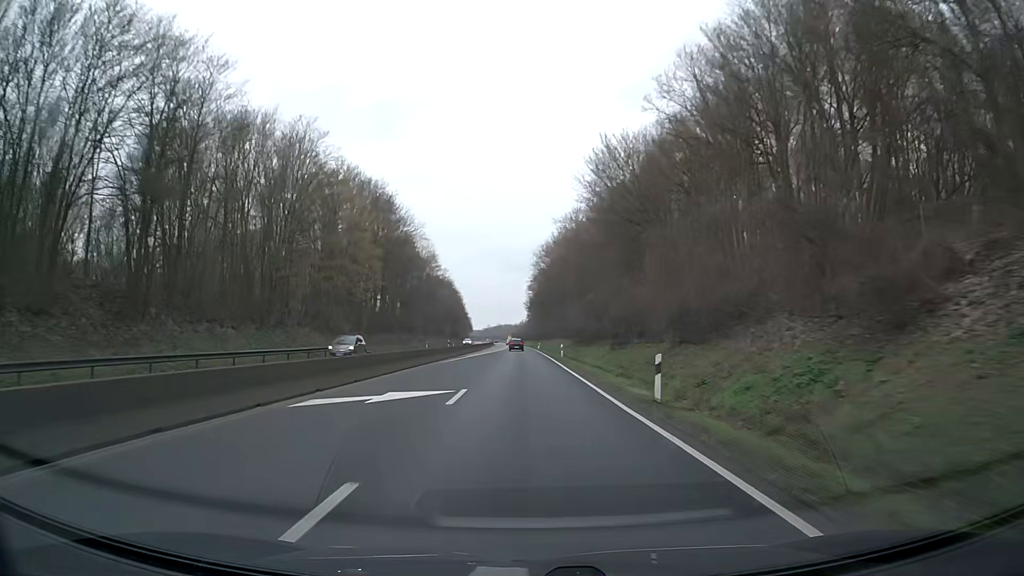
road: trunk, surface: asphalt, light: Day
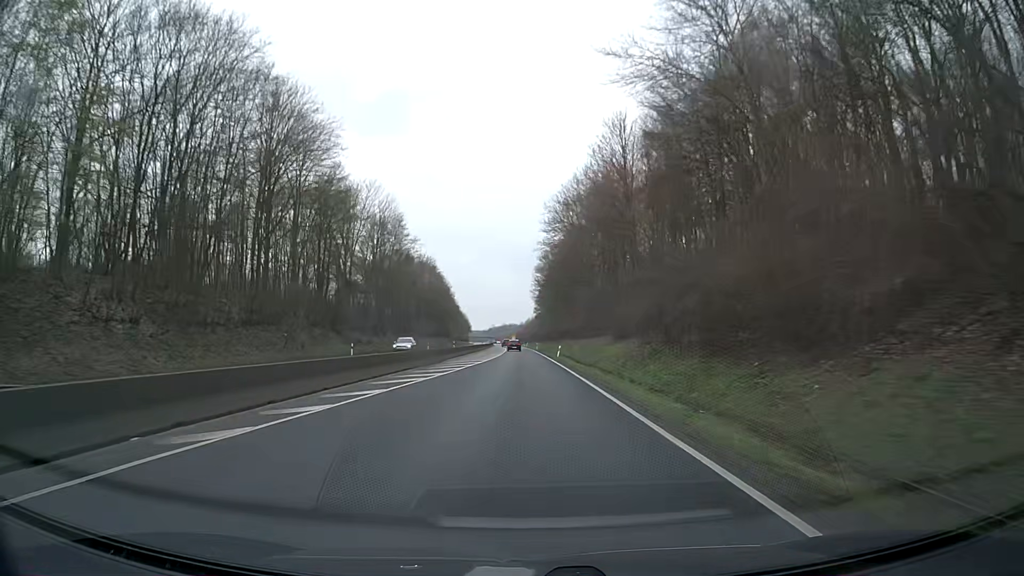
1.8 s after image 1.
(+0.2, +47.5) m; 0°
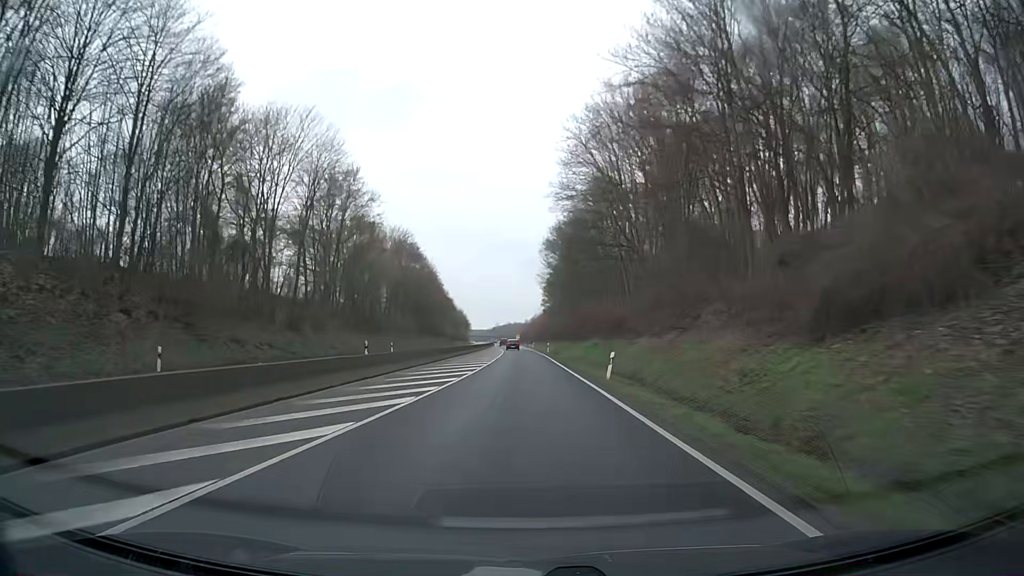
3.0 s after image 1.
(-0.1, +31.7) m; -1°
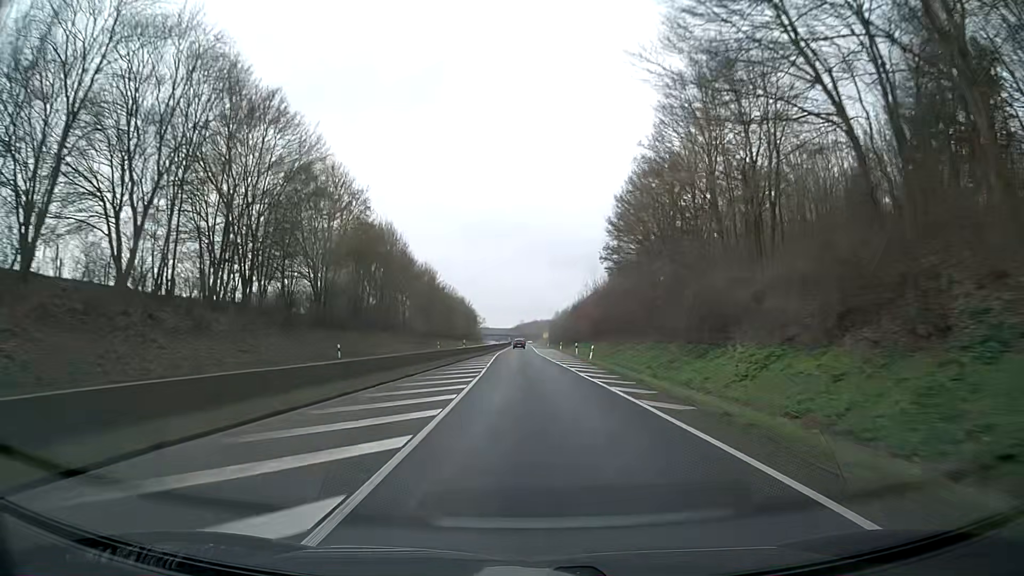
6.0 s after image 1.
(-1.1, +79.2) m; -2°
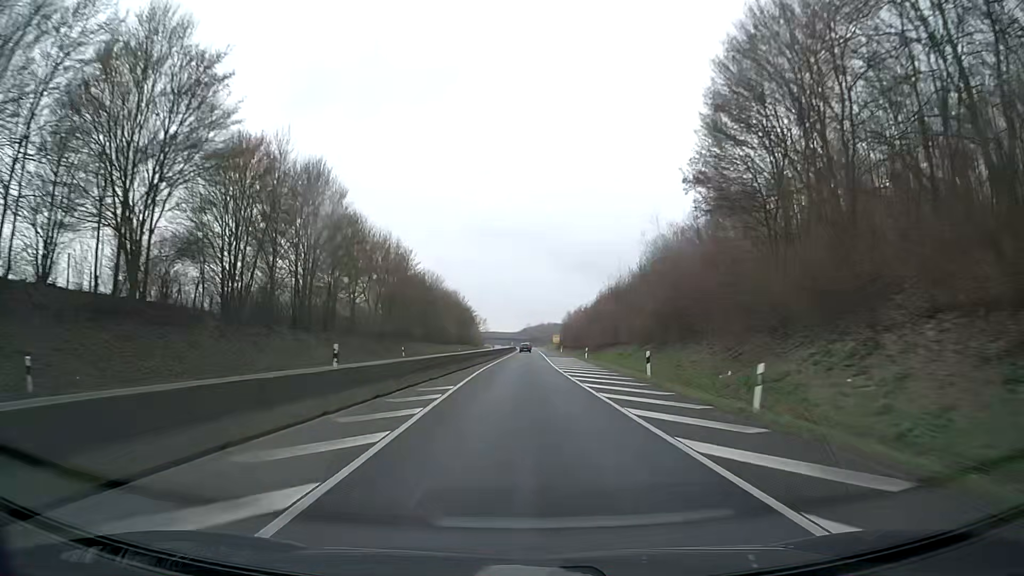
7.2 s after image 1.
(-0.1, +31.7) m; 0°
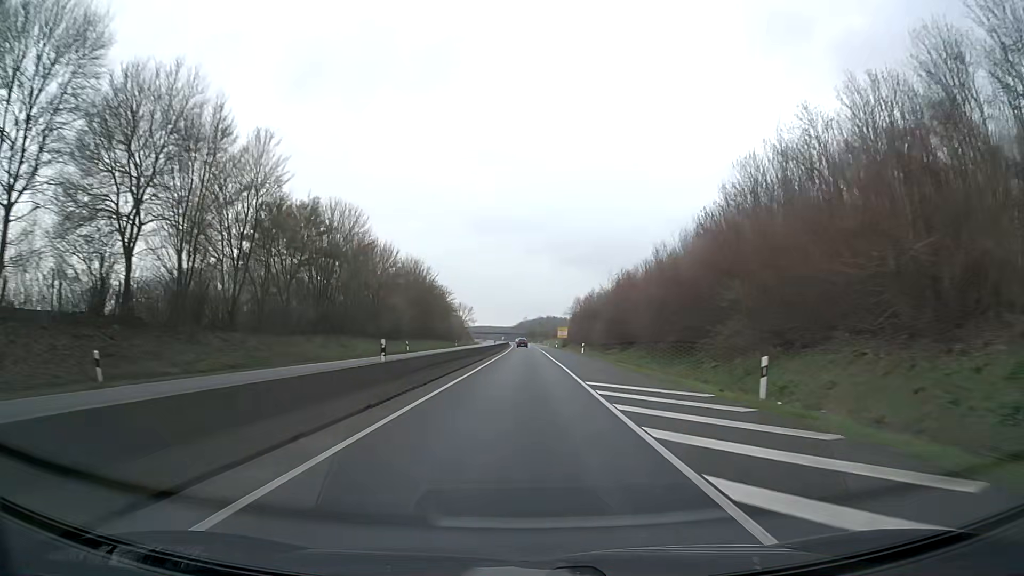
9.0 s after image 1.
(0.0, +47.6) m; 0°
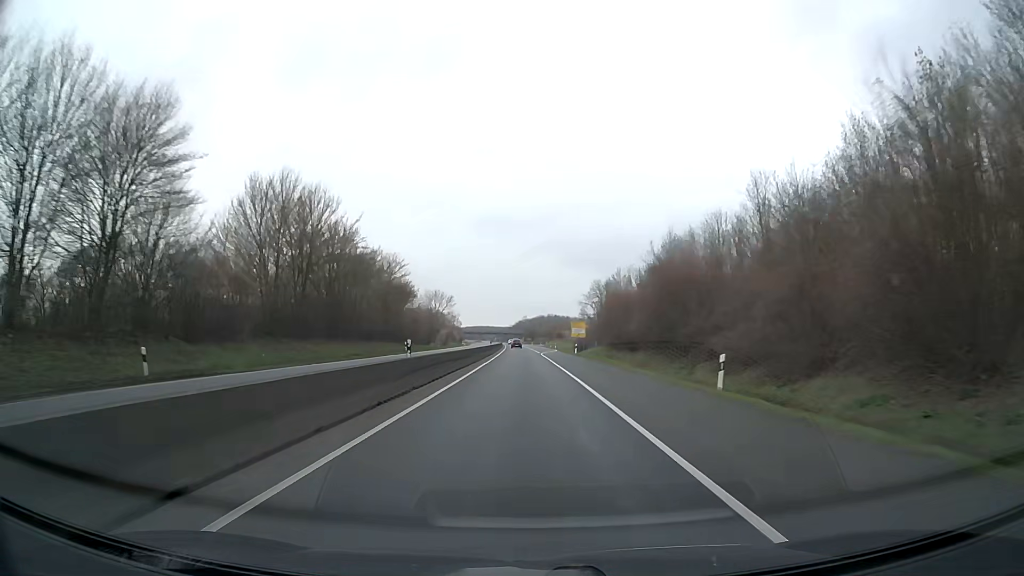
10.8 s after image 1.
(0.0, +47.6) m; 0°
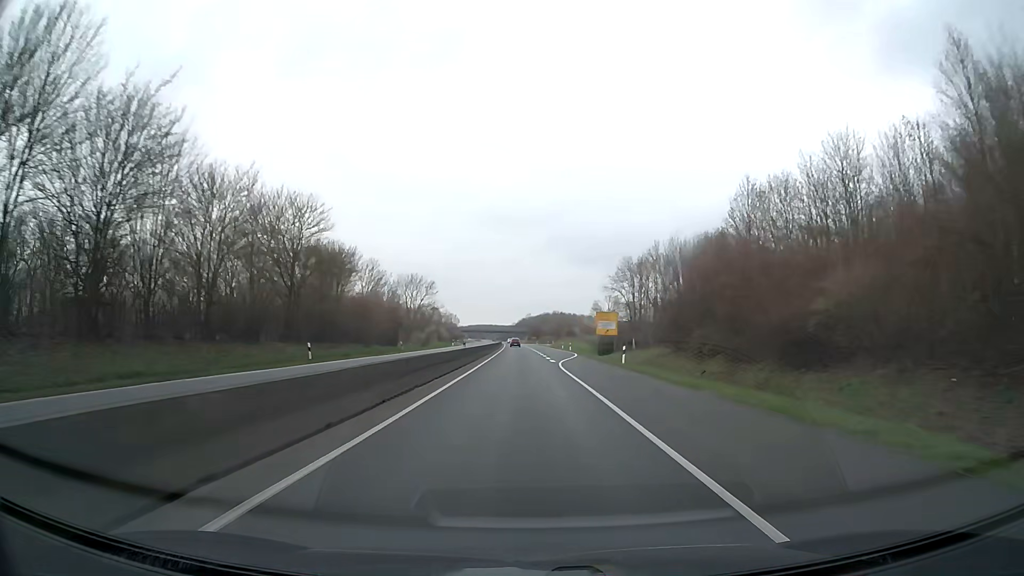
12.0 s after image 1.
(-0.1, +31.7) m; 0°
(0, +10) (0, +20) (0, +30) (0, +40) (0, +50) (0, +60) (-1, +70) (-1, +80) (-1, +90) (-1, +100) m
